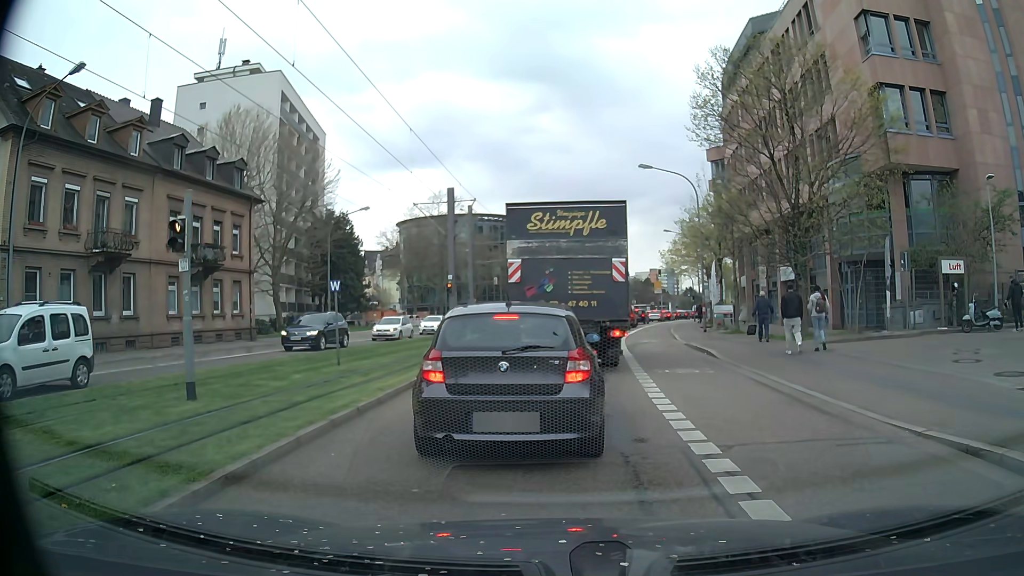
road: secondary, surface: asphalt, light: Day
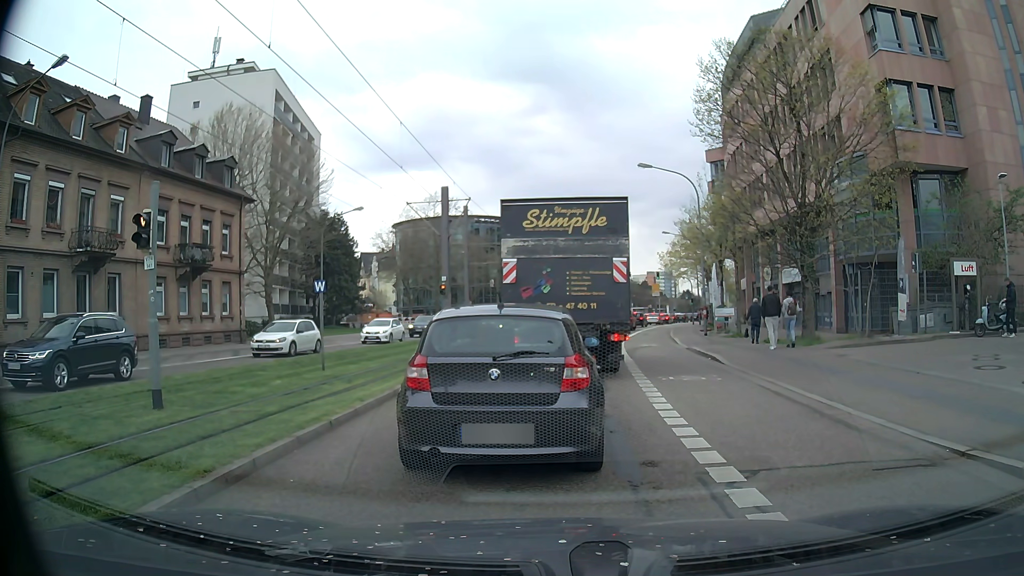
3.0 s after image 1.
(0.0, +1.0) m; 0°
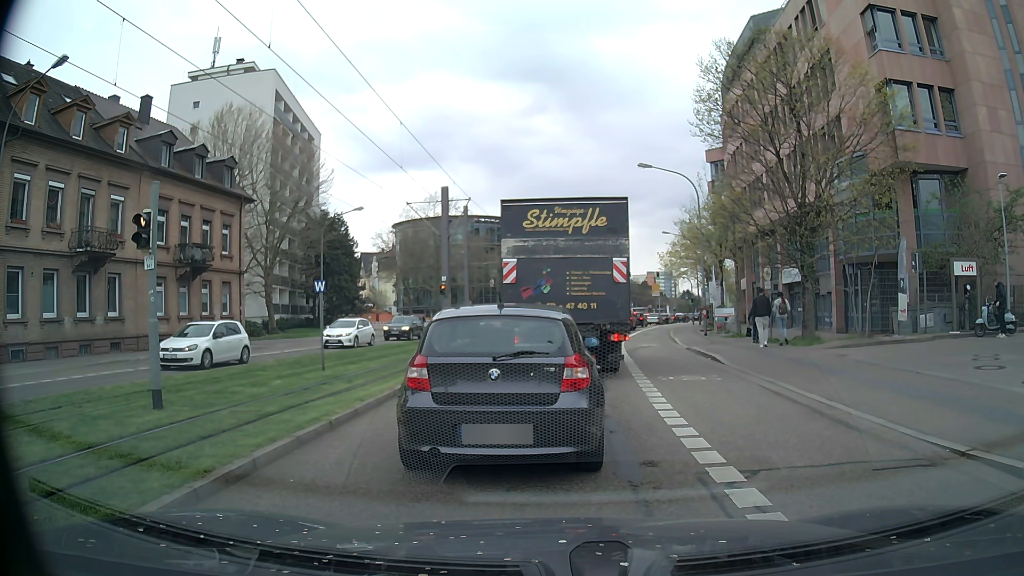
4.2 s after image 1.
(0.0, 0.0) m; 0°
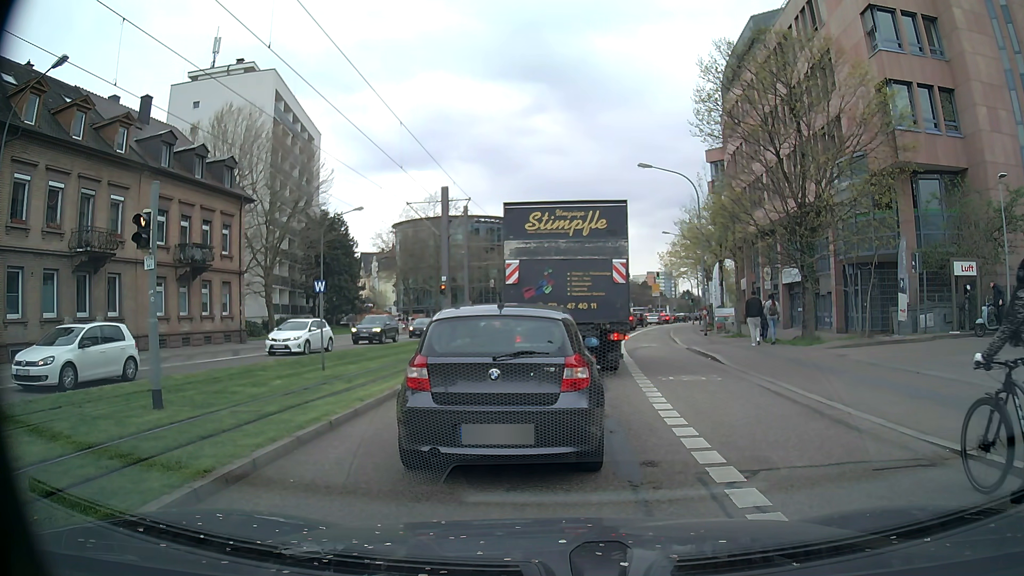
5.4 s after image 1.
(0.0, 0.0) m; 0°
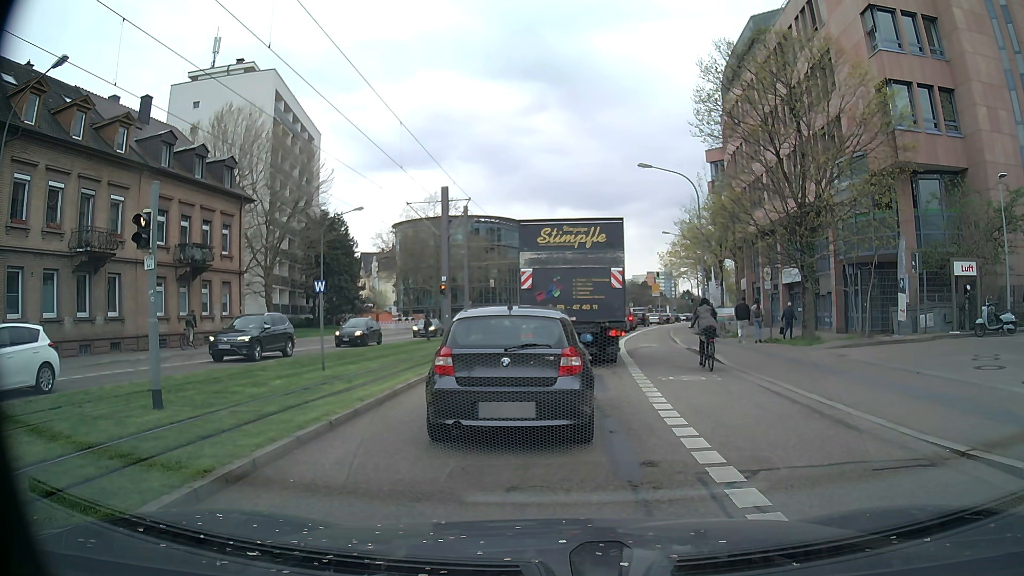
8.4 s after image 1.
(0.0, 0.0) m; 0°
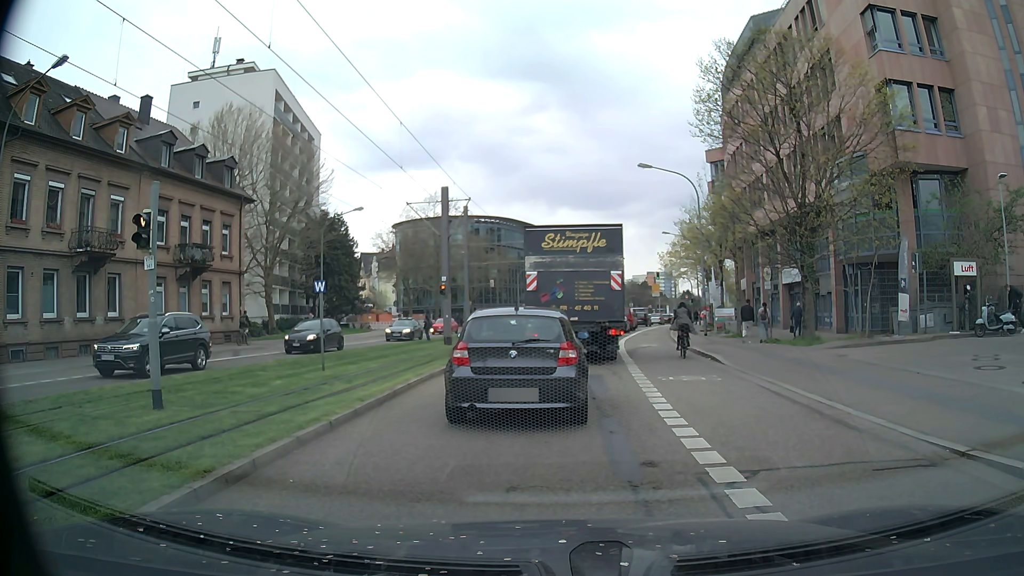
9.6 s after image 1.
(0.0, 0.0) m; 0°
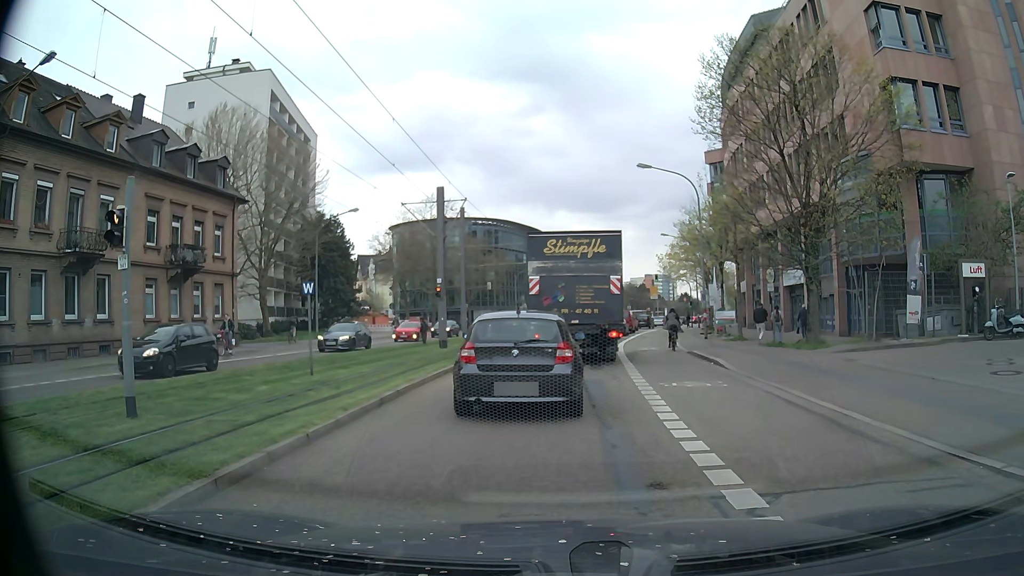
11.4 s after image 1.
(0.0, +0.7) m; 0°
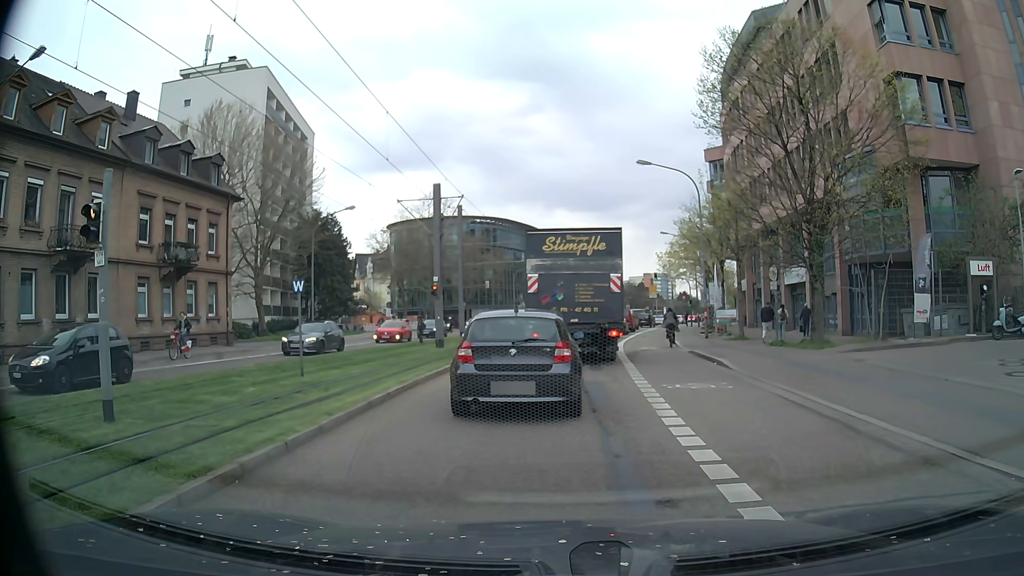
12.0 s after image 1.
(0.0, +0.6) m; 0°
